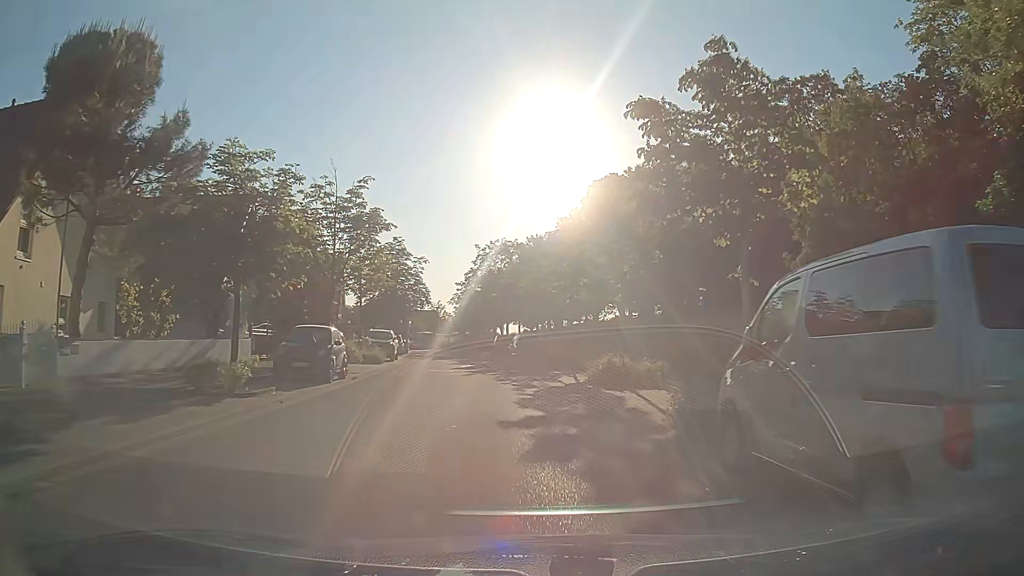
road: residential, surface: asphalt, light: Day
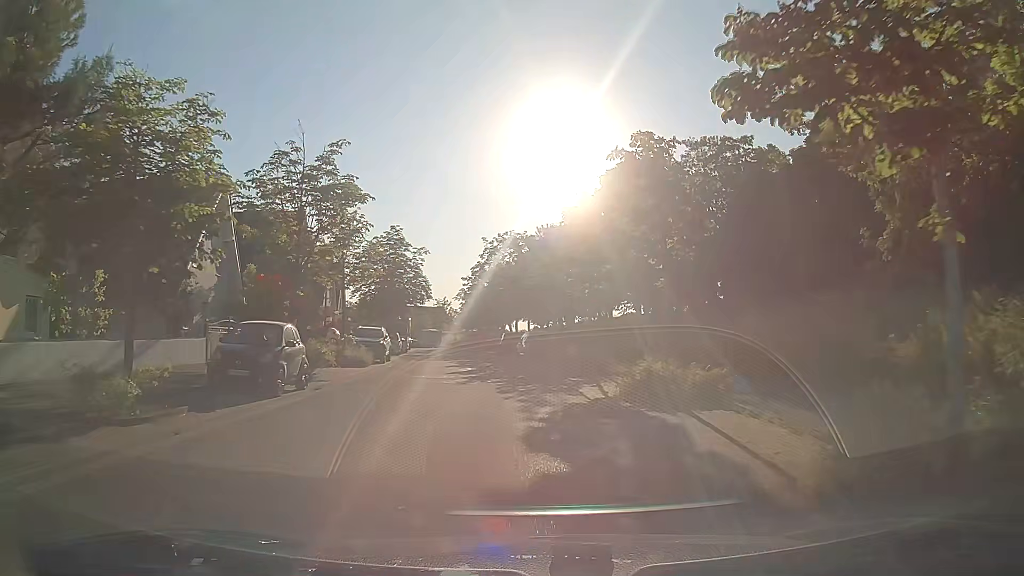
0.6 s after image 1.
(-0.1, +4.6) m; -1°
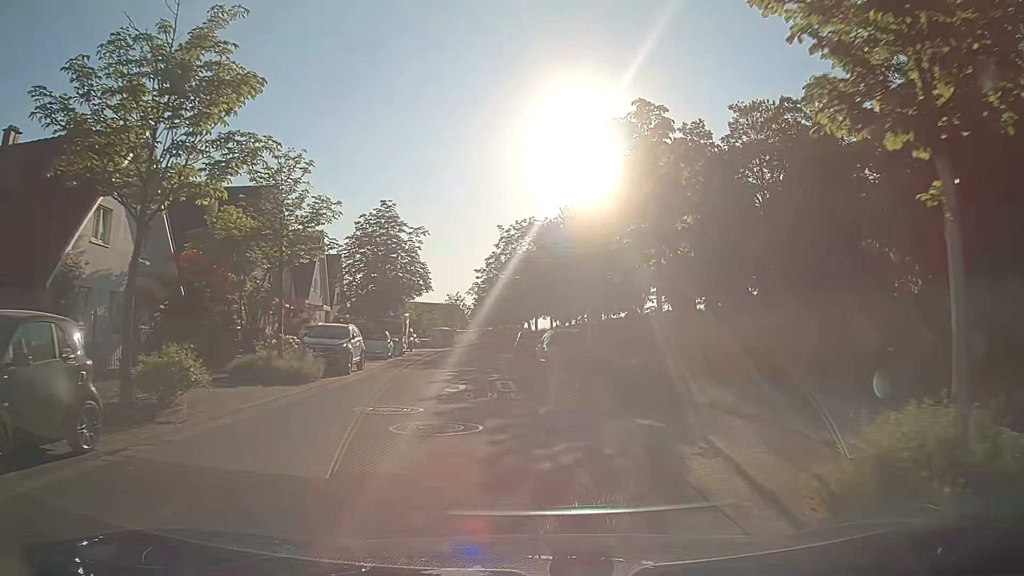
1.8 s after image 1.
(-0.2, +9.2) m; -2°
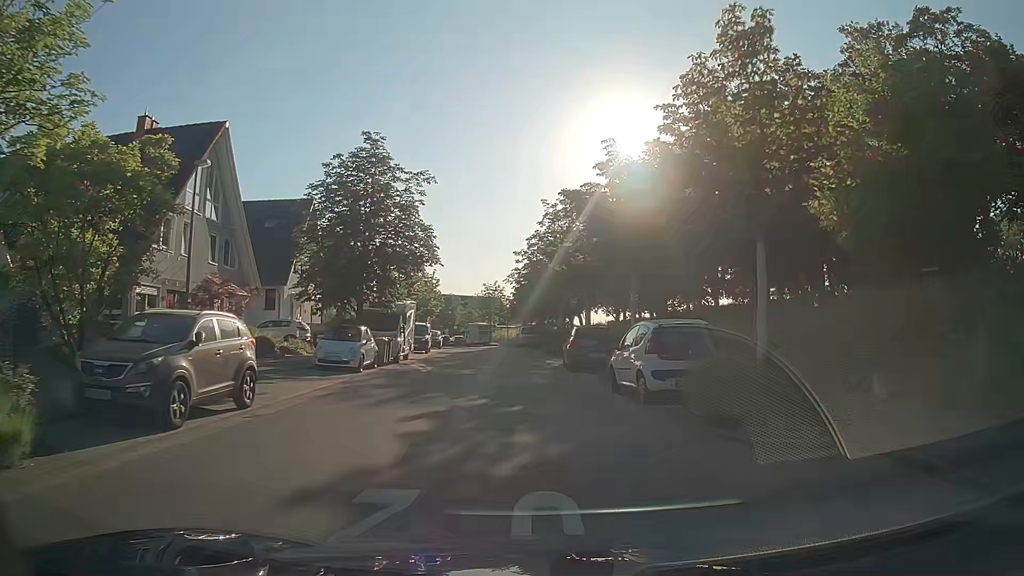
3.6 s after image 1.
(-0.3, +13.6) m; -4°
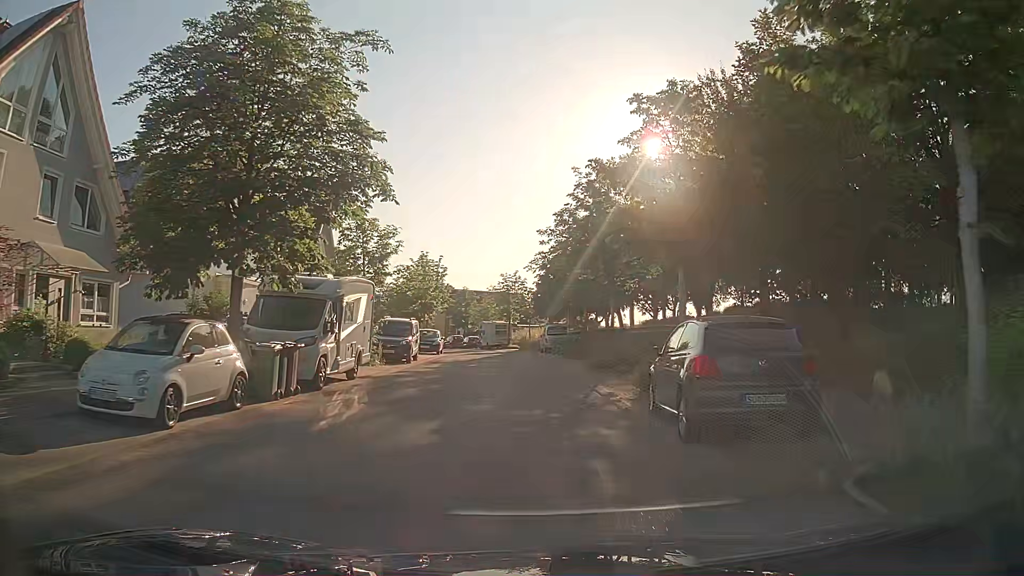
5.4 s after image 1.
(-0.3, +13.4) m; -2°
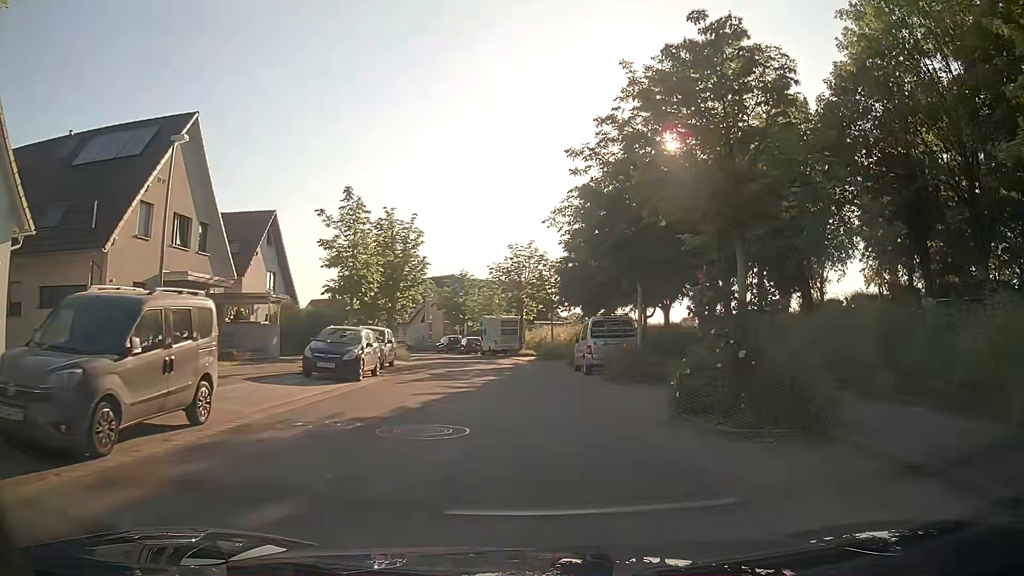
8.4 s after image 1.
(-0.2, +22.0) m; -1°
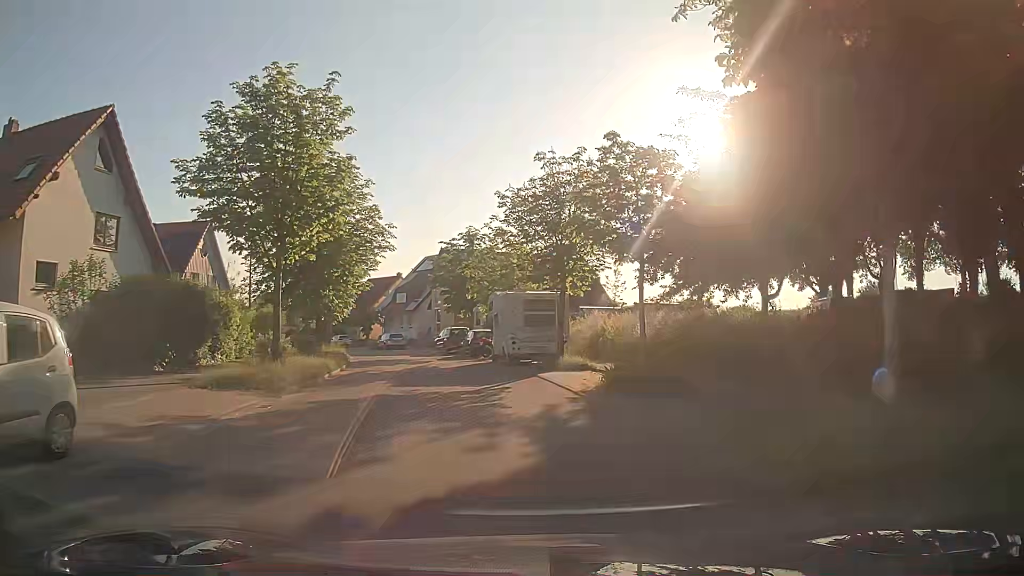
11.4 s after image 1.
(-0.6, +22.0) m; -4°
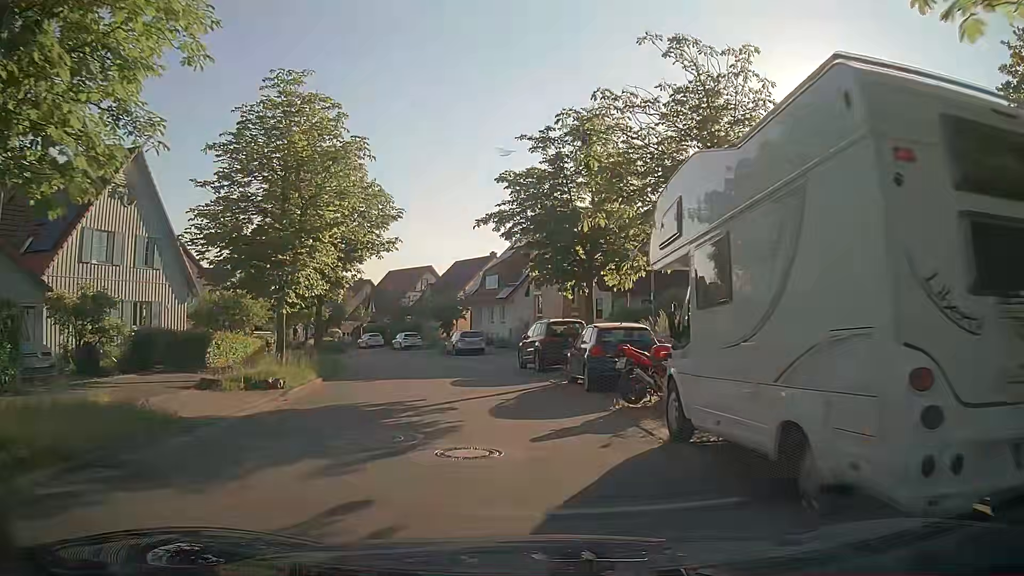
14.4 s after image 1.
(-1.4, +21.6) m; -8°
(0, +10) (-2, +20) (-4, +30) (-6, +39) (-10, +49) (-14, +58) (-19, +67) (-24, +75) (-31, +83) (-38, +90) m
